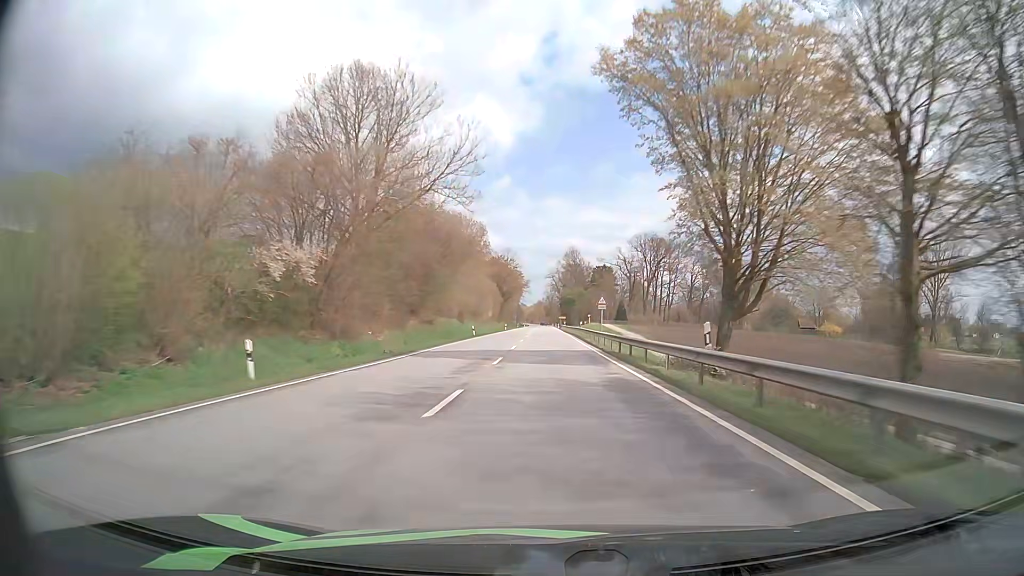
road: primary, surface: asphalt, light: Day
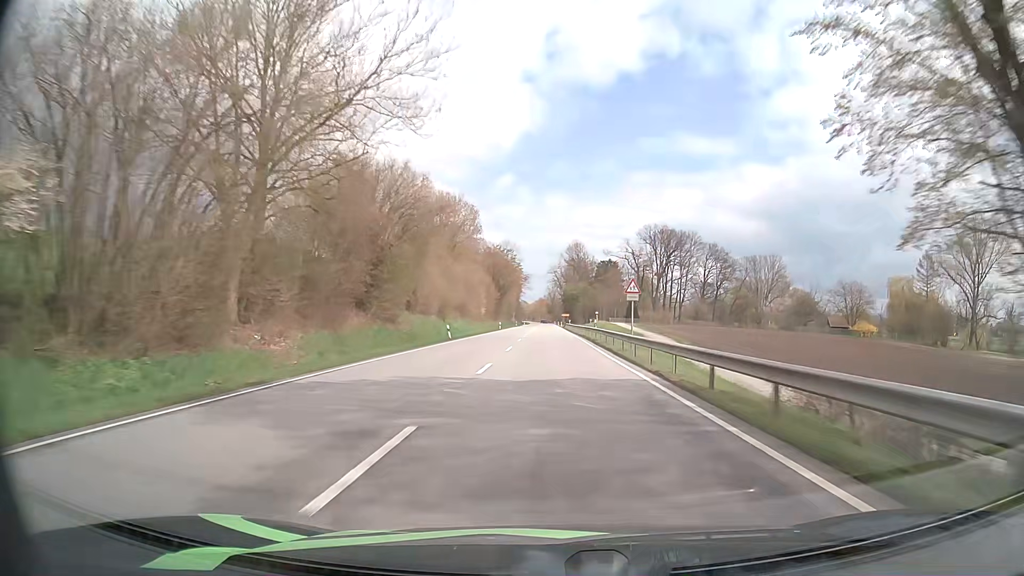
(0.0, +17.0) m; 0°
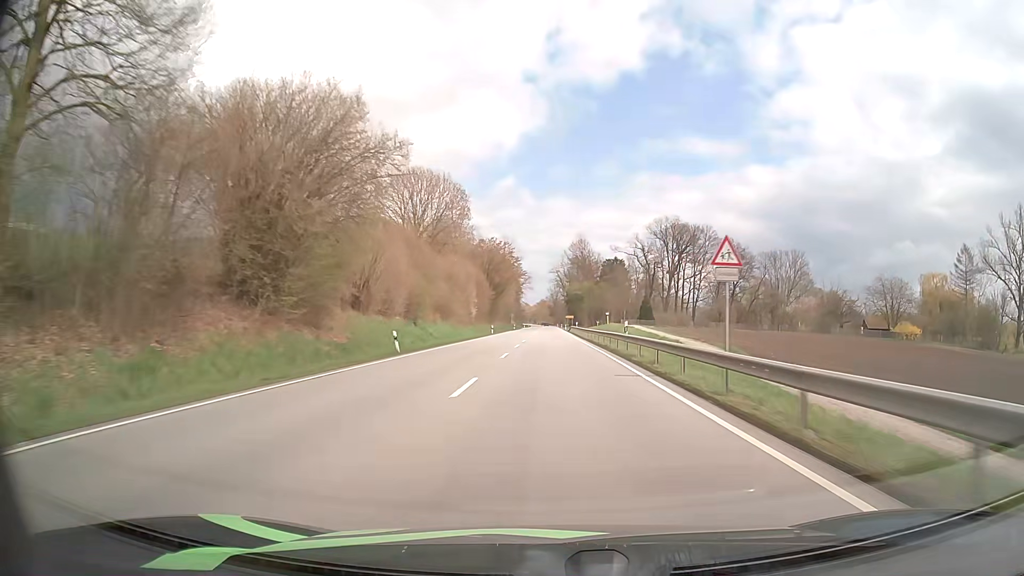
(0.0, +17.0) m; 0°
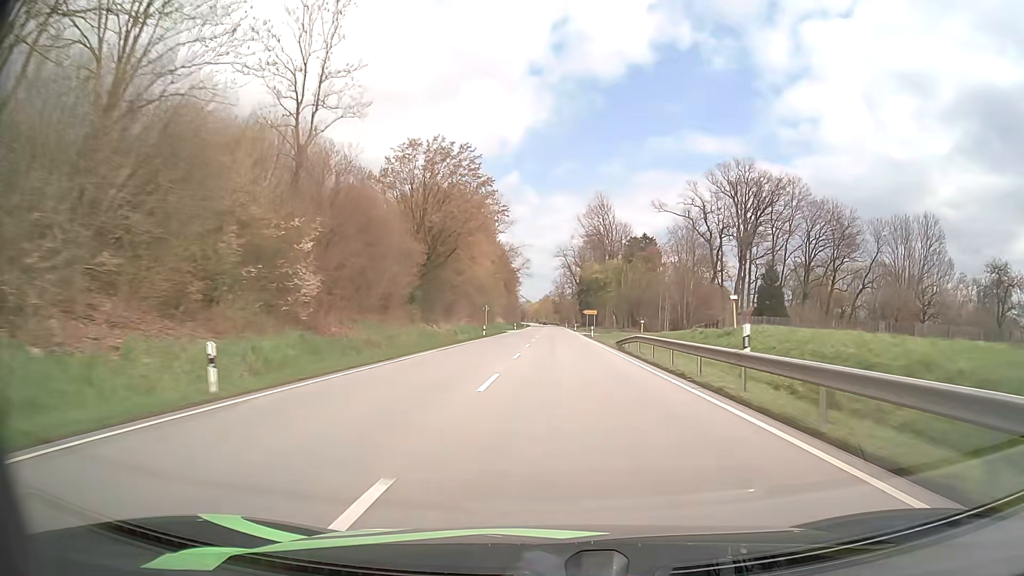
(-0.4, +68.2) m; 0°
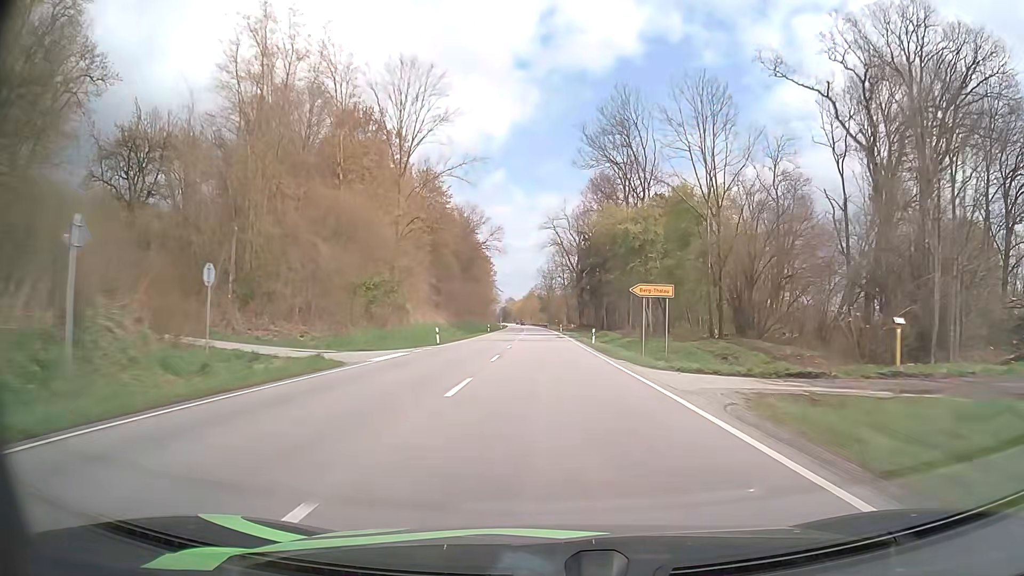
(+1.0, +68.3) m; +1°
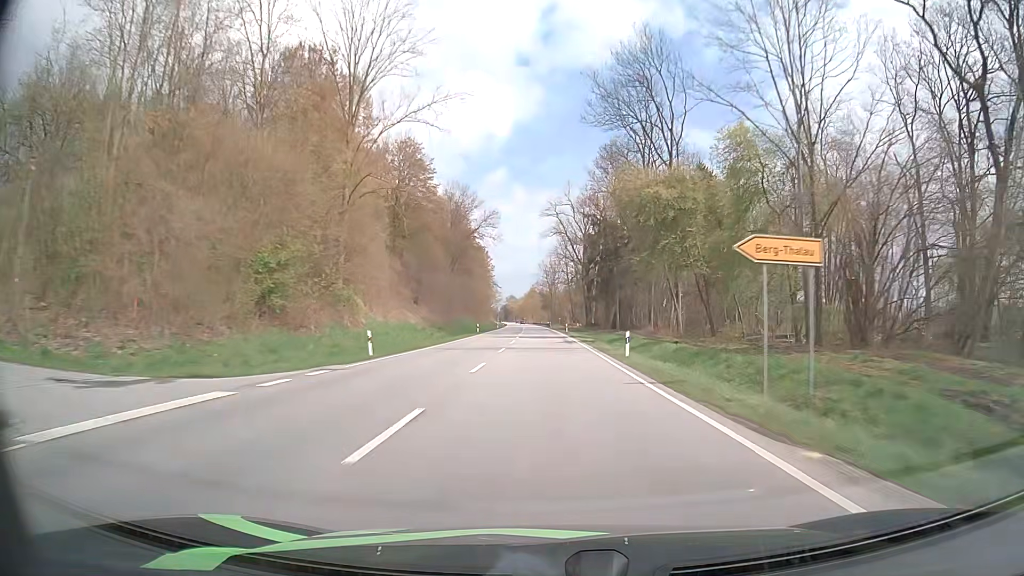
(+0.1, +17.1) m; 0°
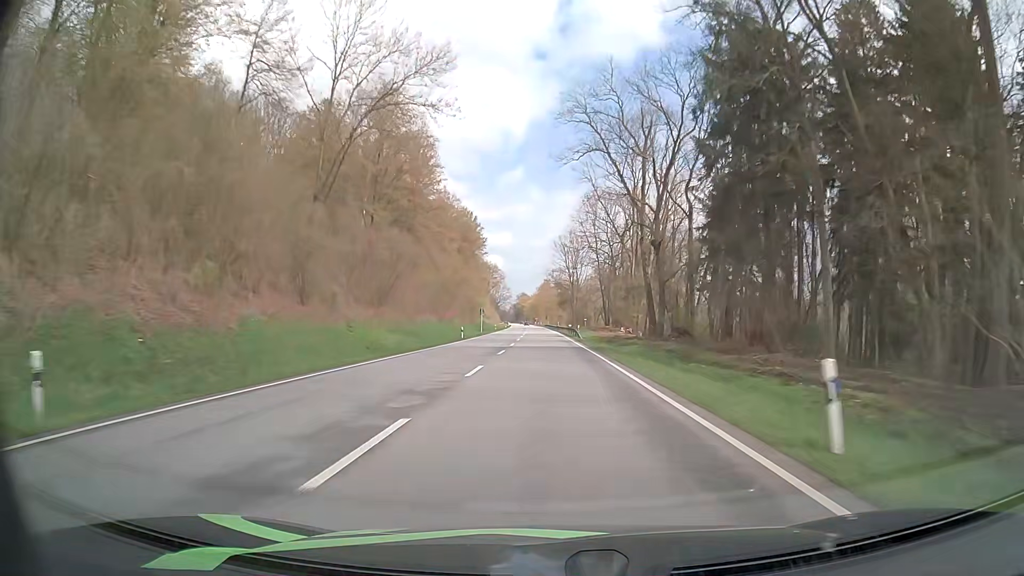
(-0.6, +68.6) m; -1°
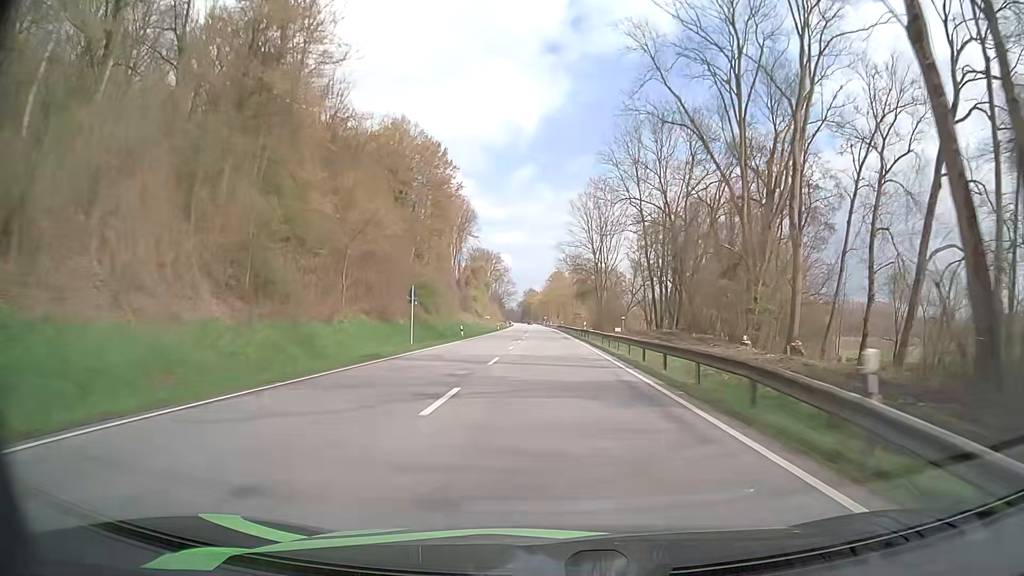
(-0.6, +52.0) m; -1°
(0, +10) (0, +20) (0, +30) (0, +40) (0, +50) (0, +60) (0, +70) (0, +80) (0, +90) (-1, +100) m
